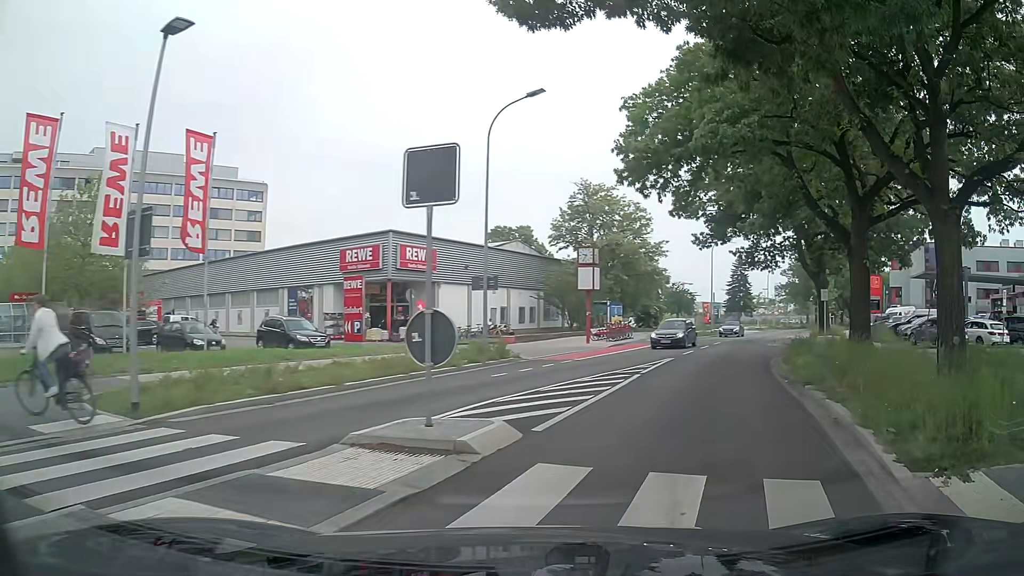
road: tertiary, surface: asphalt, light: Day
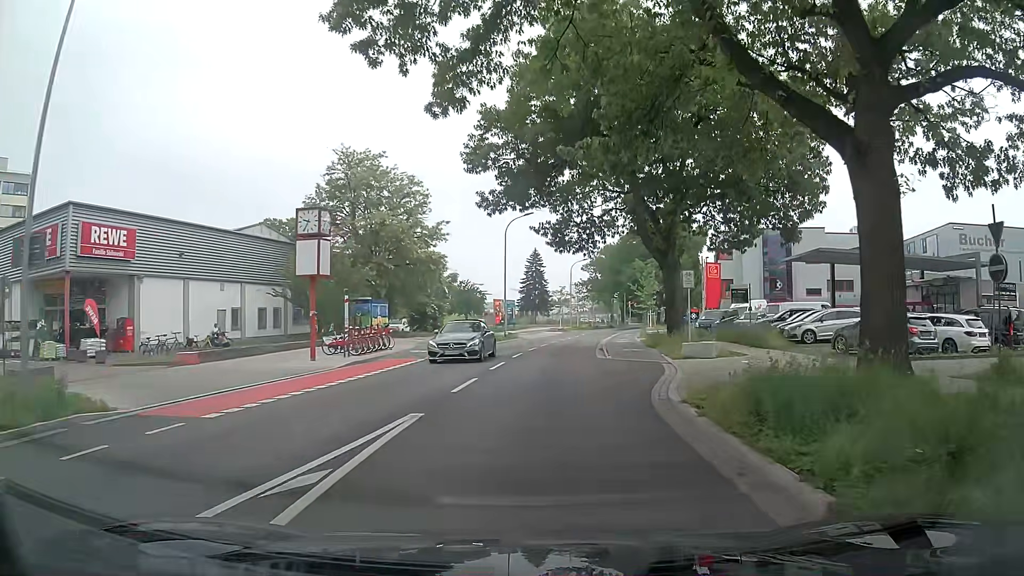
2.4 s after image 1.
(+3.0, +14.0) m; +17°
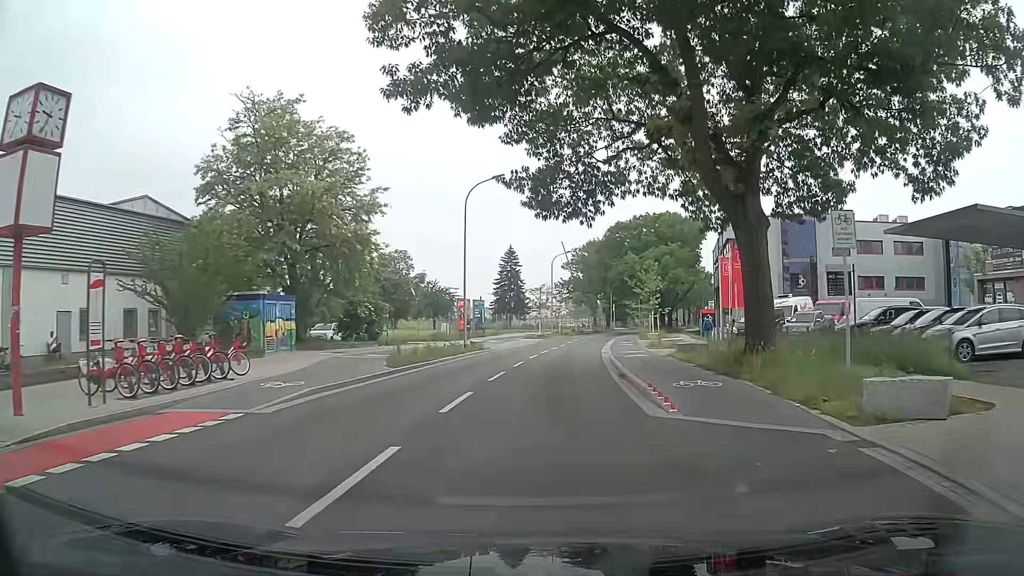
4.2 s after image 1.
(+0.2, +14.8) m; +2°
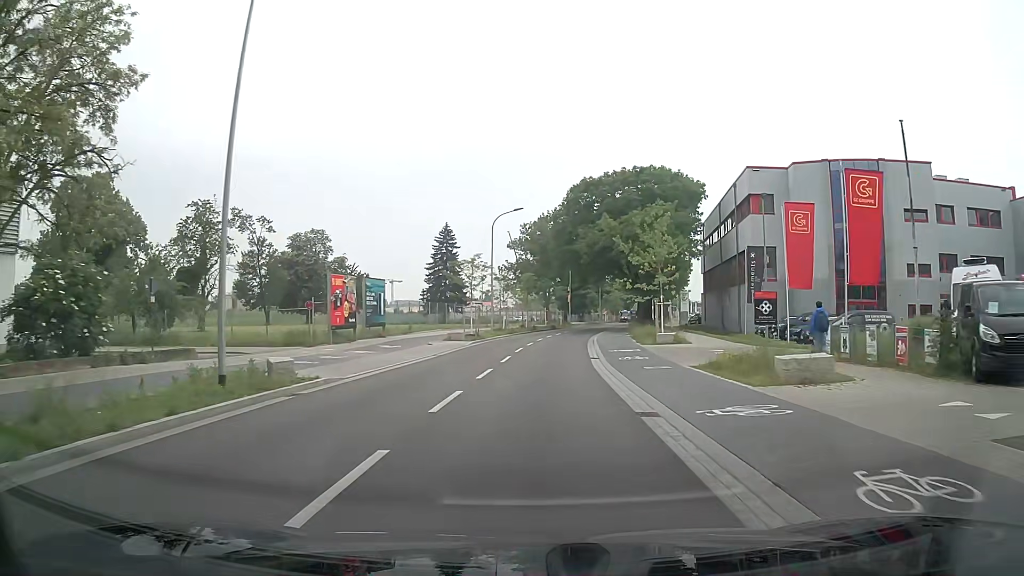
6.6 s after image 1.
(+1.1, +24.5) m; +4°
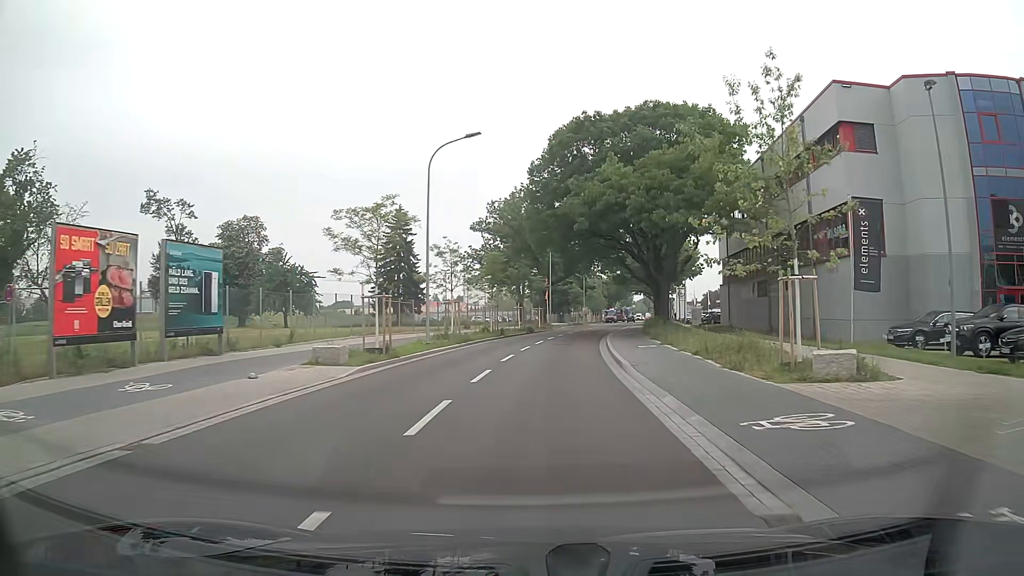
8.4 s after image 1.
(+0.5, +20.4) m; +3°
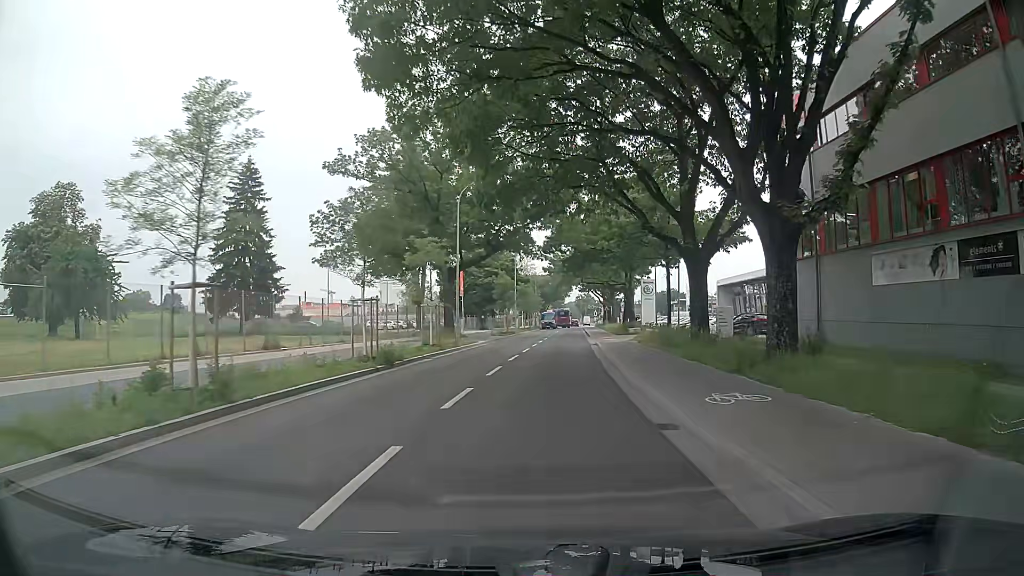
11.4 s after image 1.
(+1.7, +33.2) m; +6°
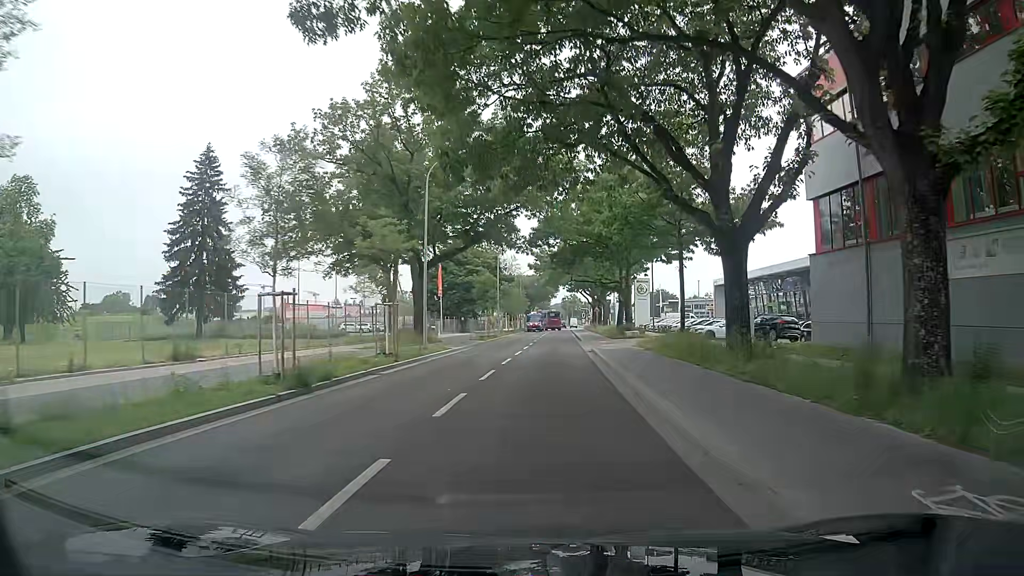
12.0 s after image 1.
(+0.1, +6.5) m; +2°
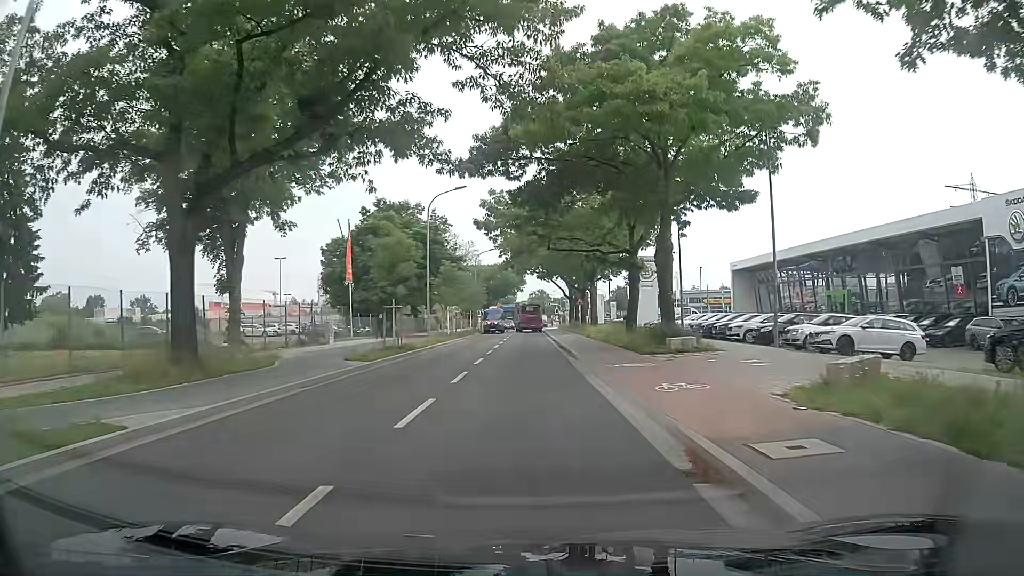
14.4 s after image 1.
(+0.7, +25.0) m; +3°
(0, +10) (0, +20) (0, +30) (0, +40) (0, +50) (0, +60) (0, +70) (0, +80) (0, +90) (0, +100) m
